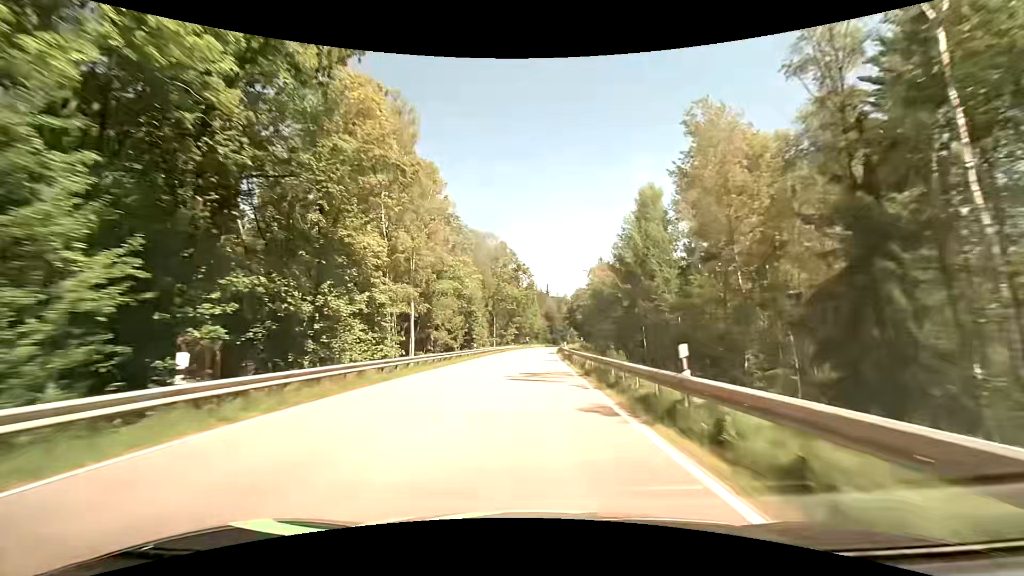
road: secondary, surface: asphalt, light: Day
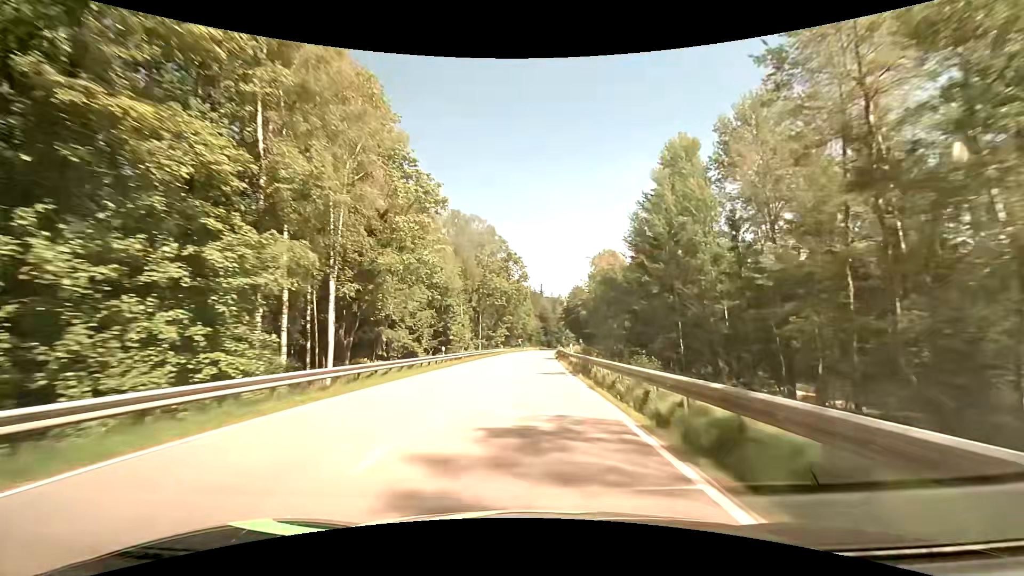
(+0.2, +14.4) m; +1°
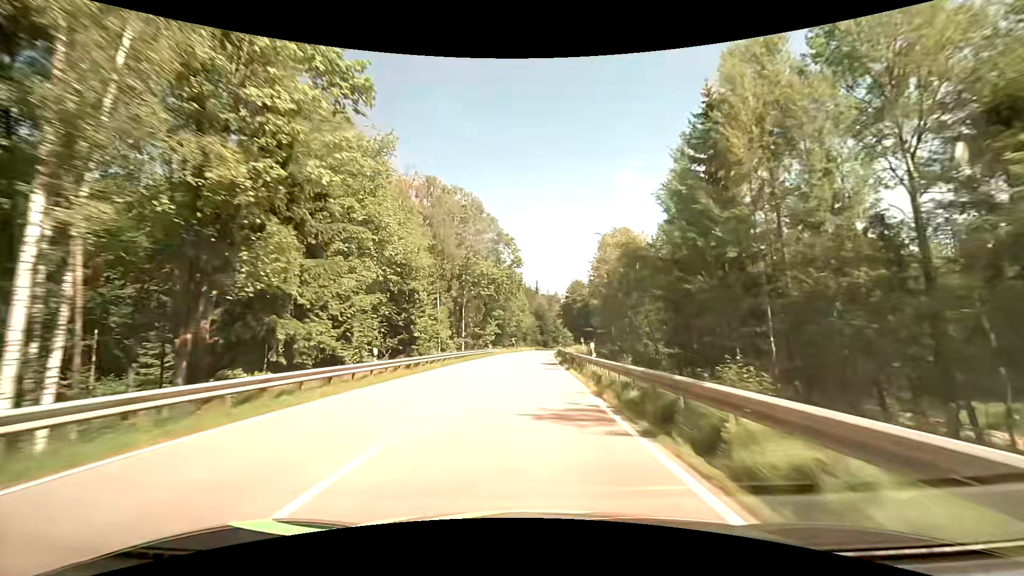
(+0.1, +14.3) m; +1°
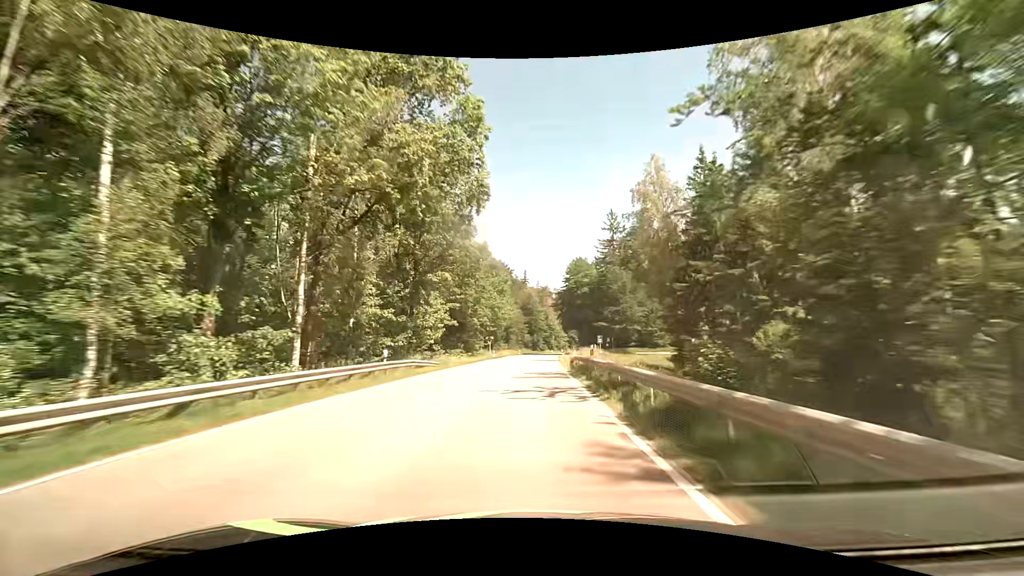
(+0.2, +42.3) m; +1°
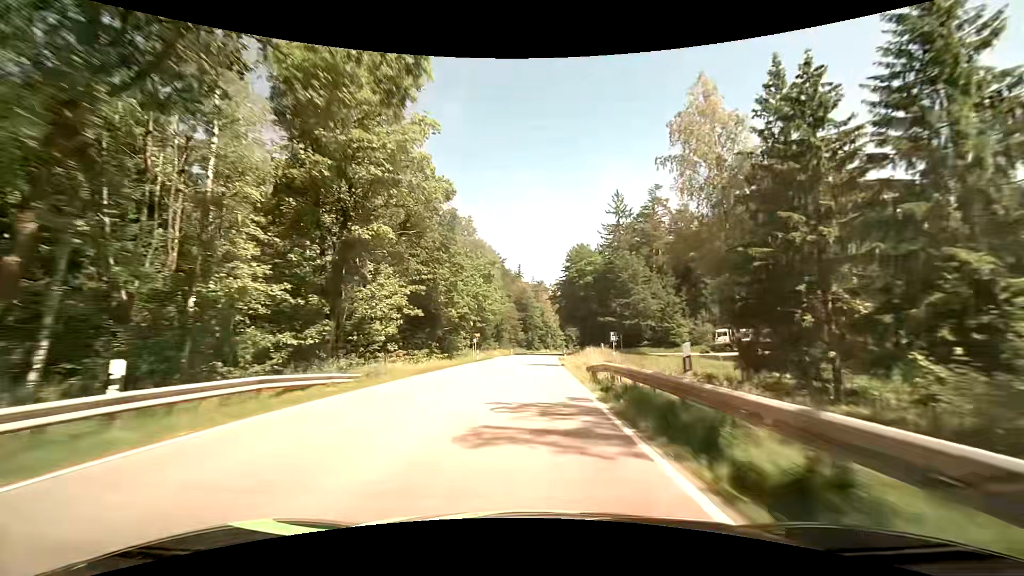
(+0.1, +13.9) m; 0°
(0, +10) (0, +20) (0, +30) (+1, +40) (+1, +50) (+2, +60) (+2, +70) (+3, +80) (+3, +90) (+4, +100) m
